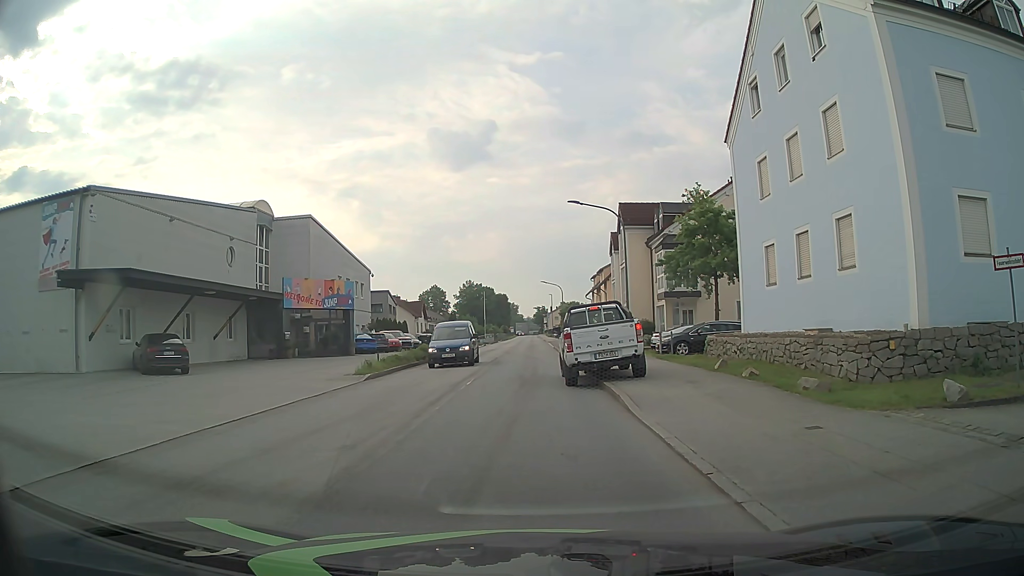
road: unclassified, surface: asphalt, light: Day
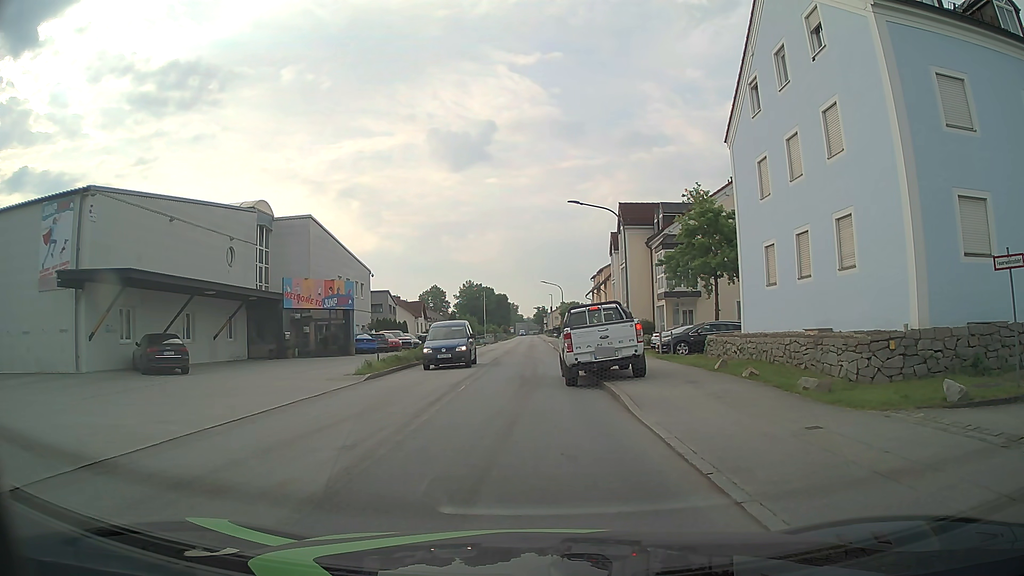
(0.0, 0.0) m; 0°
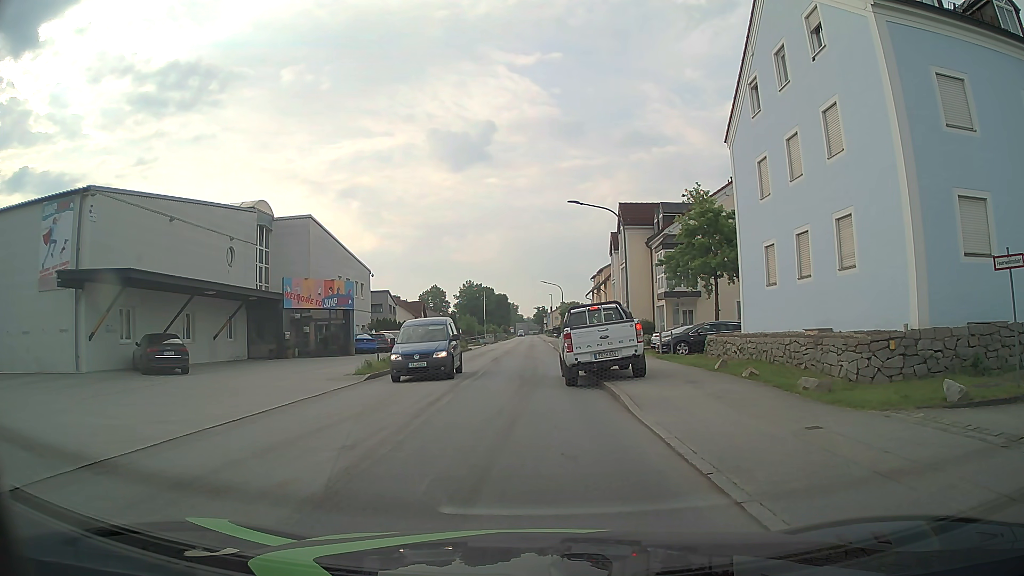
(0.0, 0.0) m; 0°
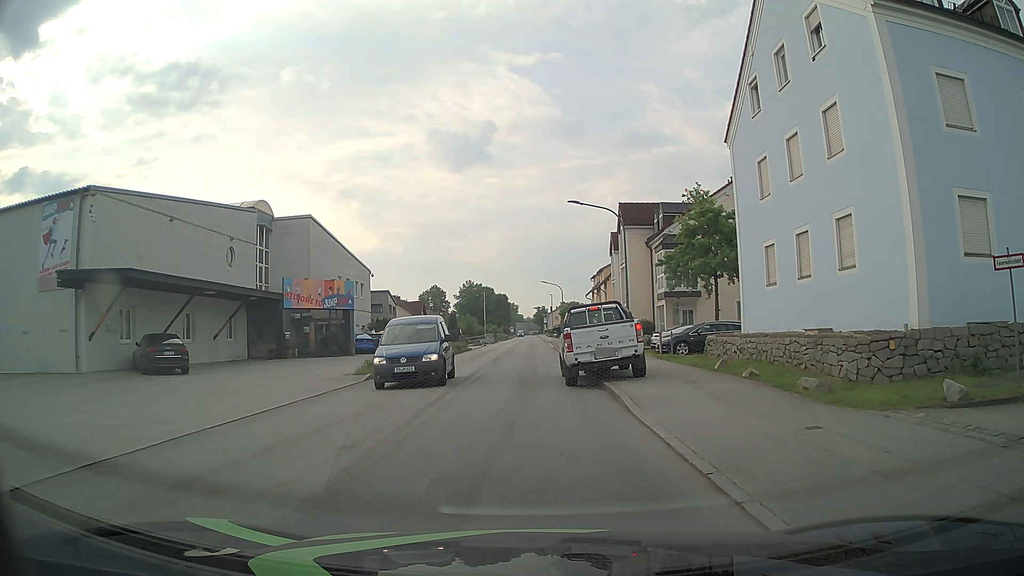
(0.0, 0.0) m; 0°
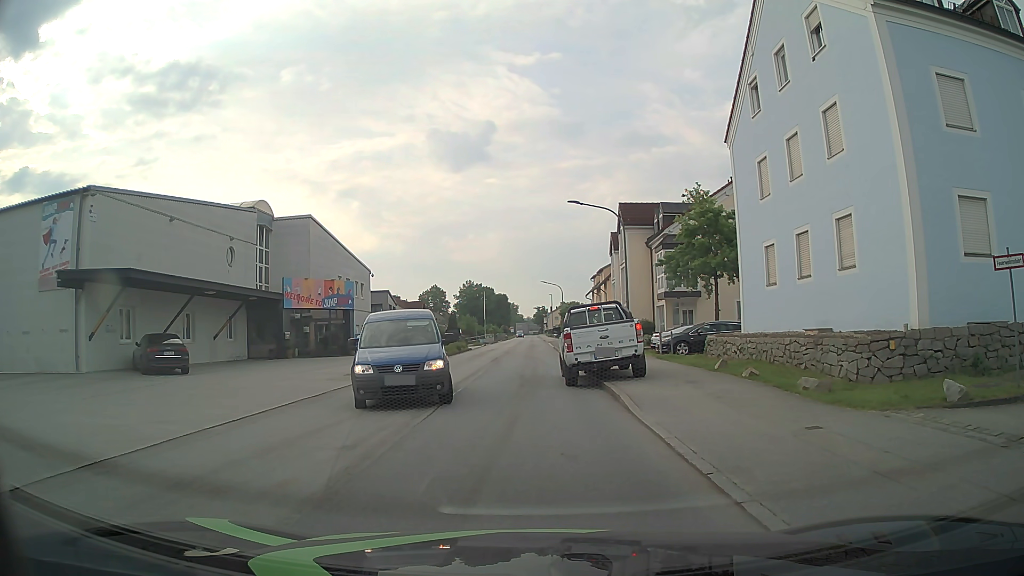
(0.0, 0.0) m; 0°
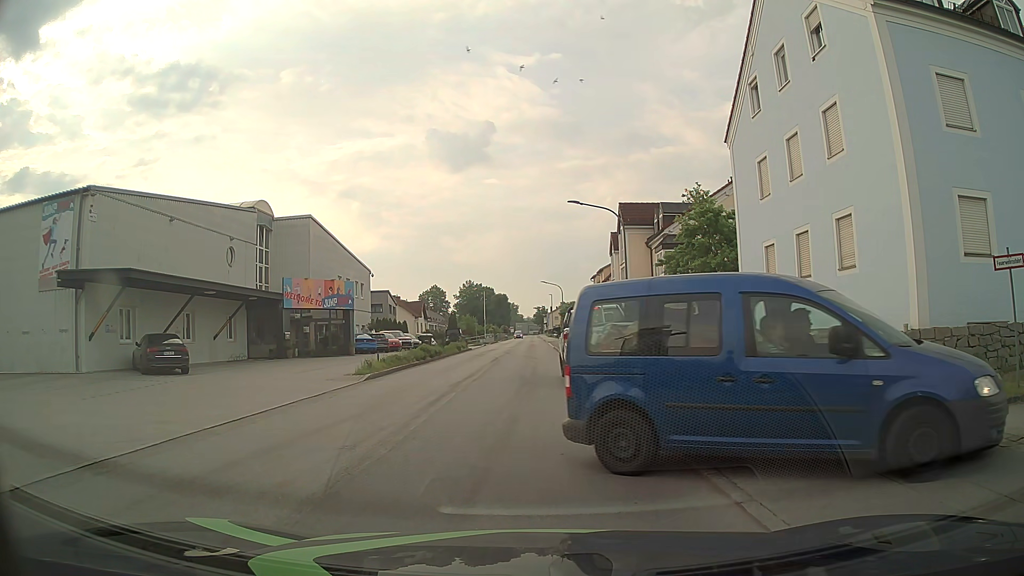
(0.0, 0.0) m; 0°
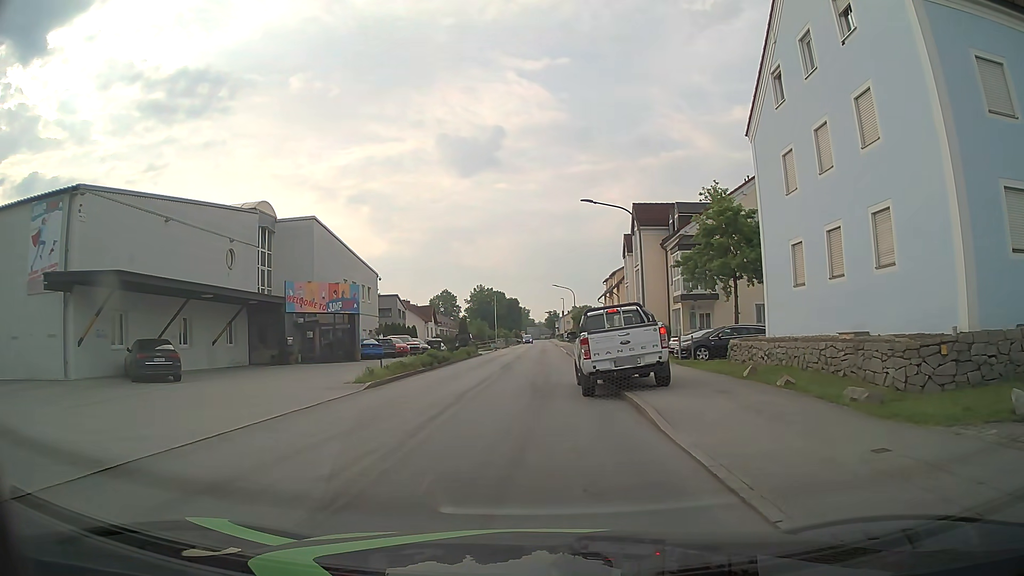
(0.0, +1.7) m; 0°
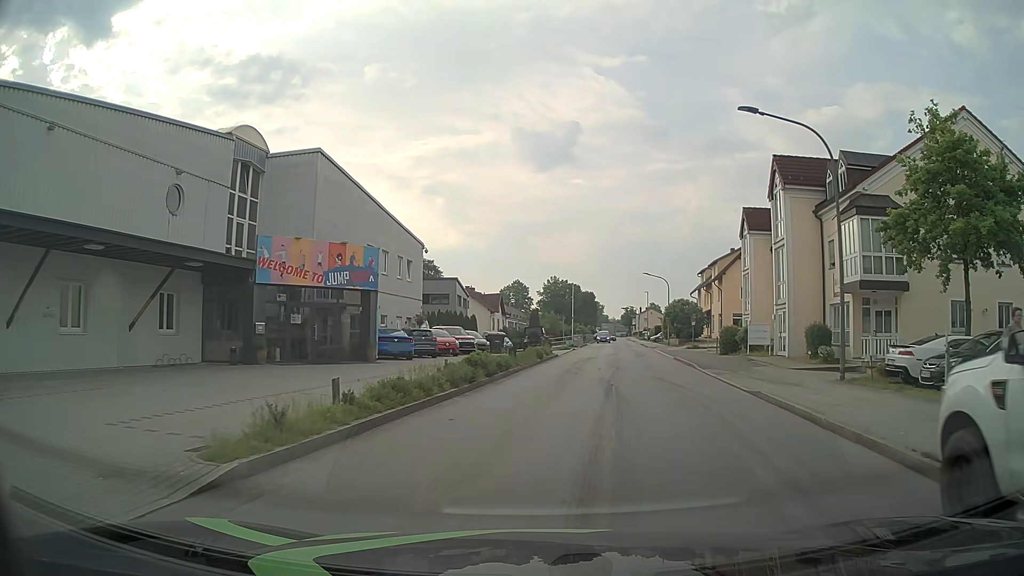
(-1.2, +14.3) m; -6°
